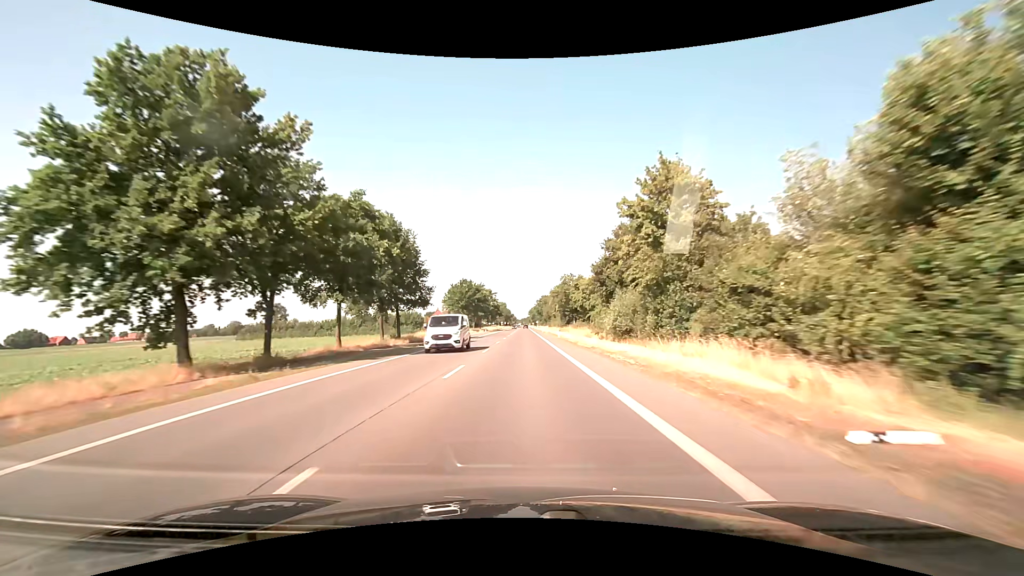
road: primary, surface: asphalt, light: Day
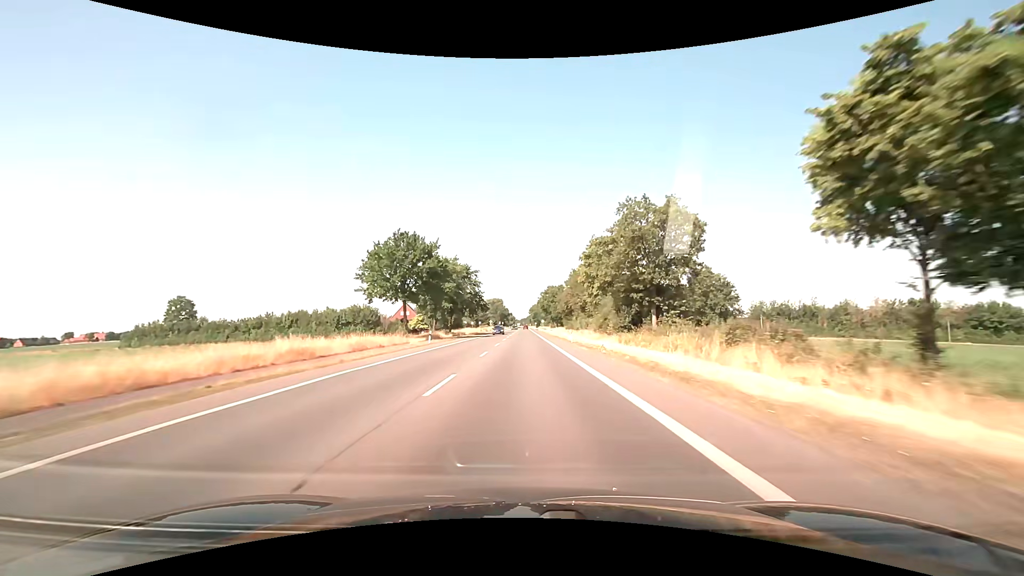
(-0.1, +63.3) m; 0°
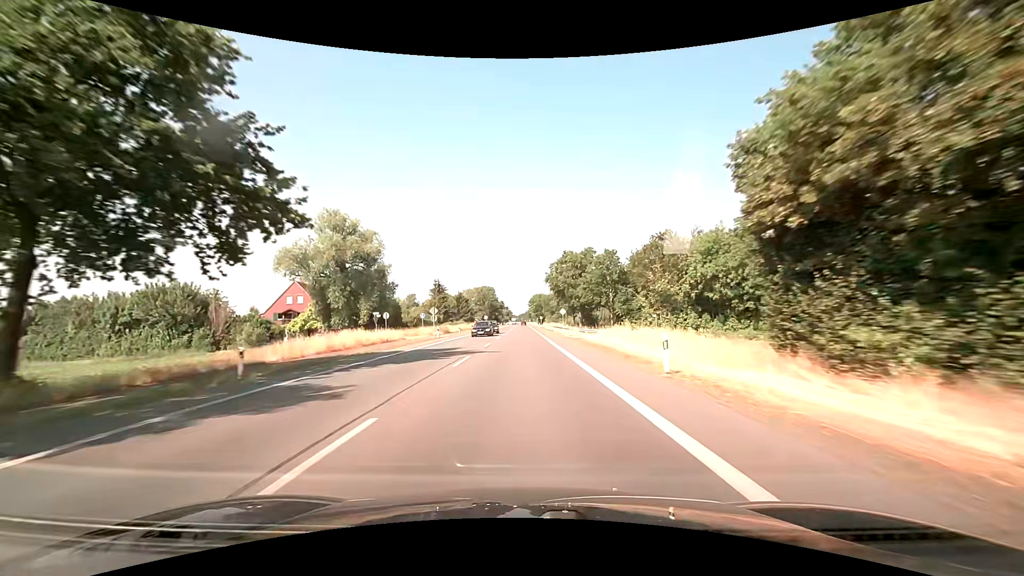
(+0.2, +78.1) m; 0°
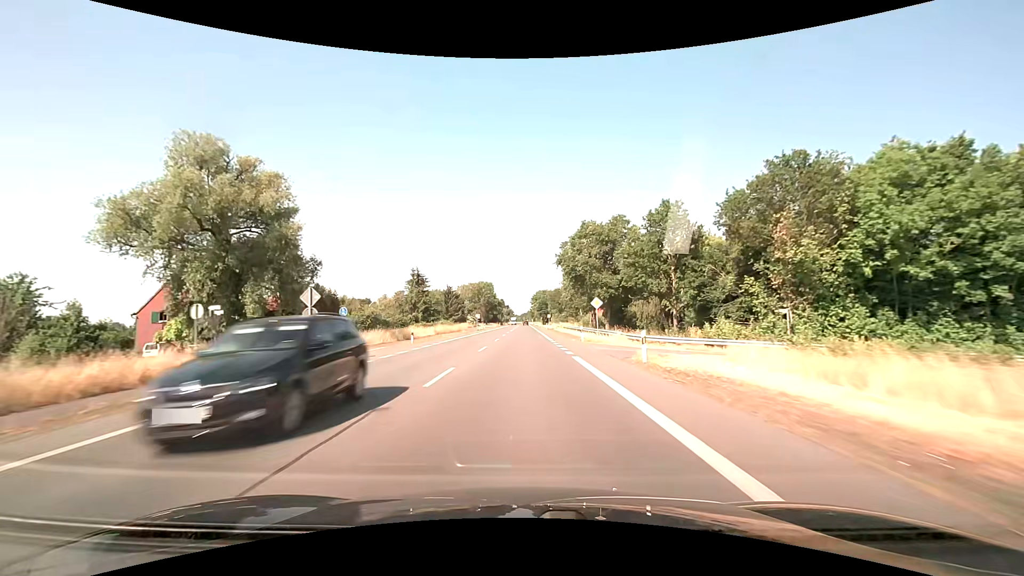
(-0.1, +28.3) m; 0°
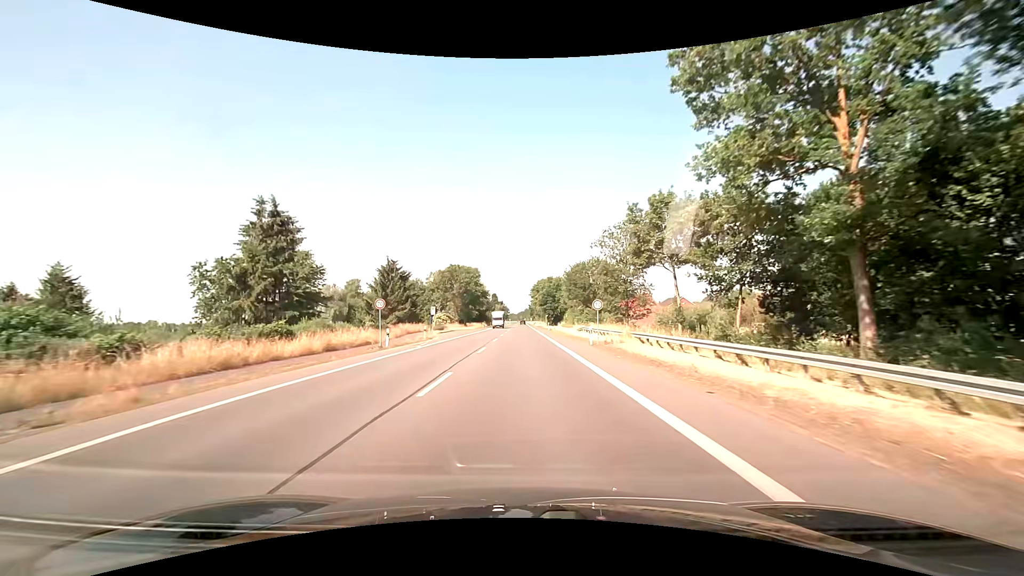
(-0.1, +60.1) m; 0°
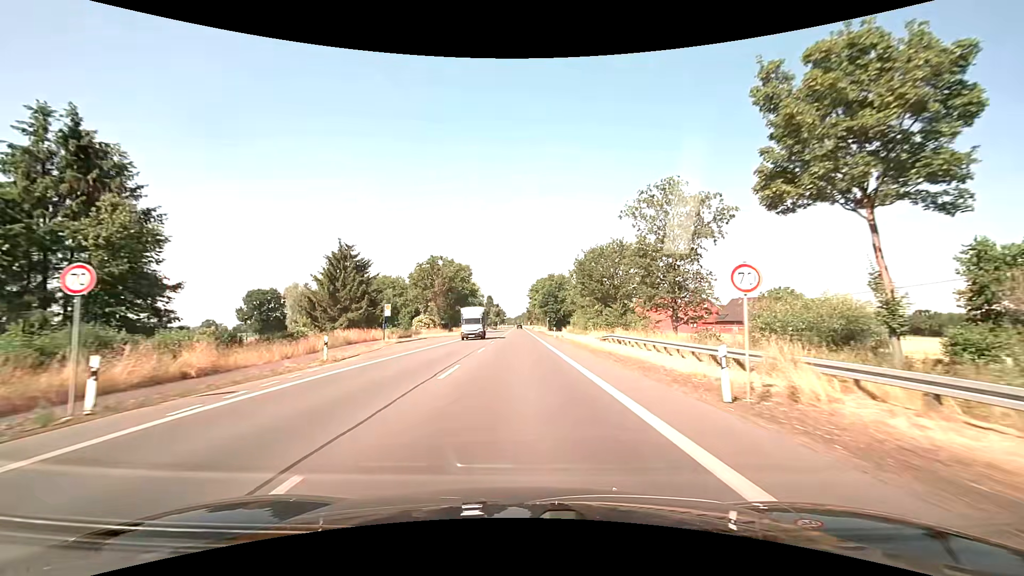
(+0.1, +20.2) m; 0°
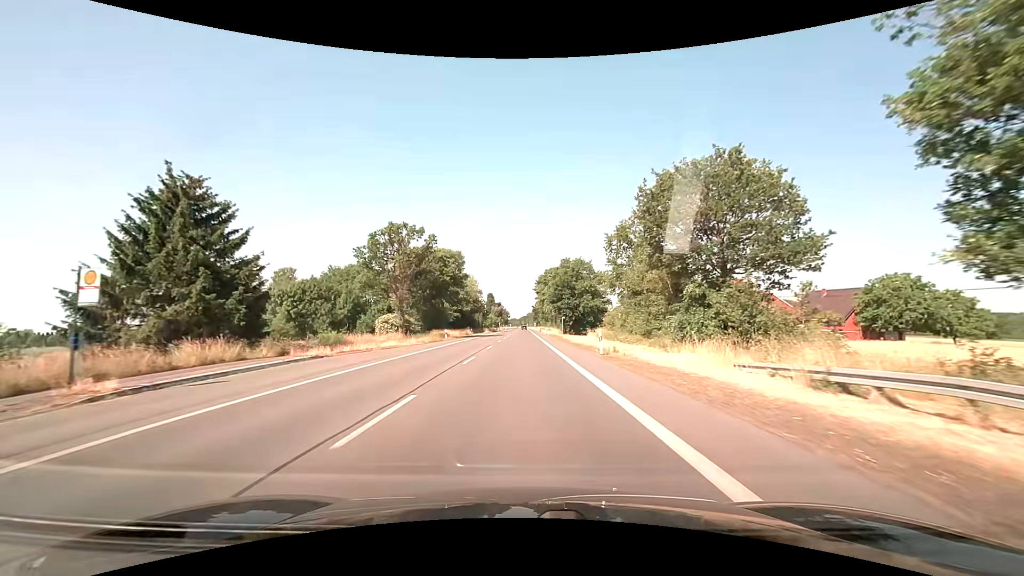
(-0.1, +30.9) m; -1°
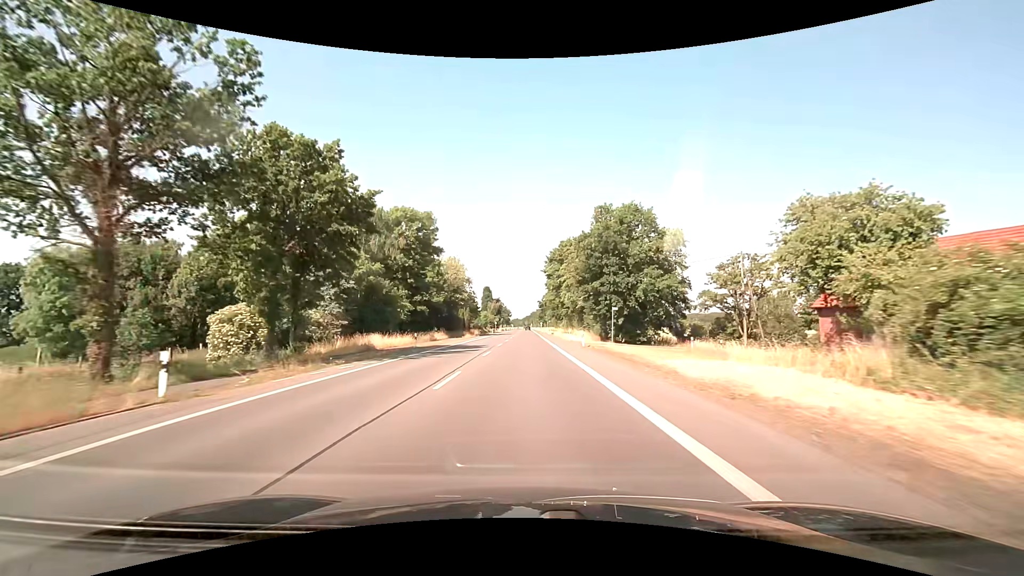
(-0.1, +42.8) m; 0°
(0, +10) (0, +20) (0, +30) (0, +40) (0, +50) (0, +60) (0, +70) (0, +80) (0, +90) (+1, +100) m
